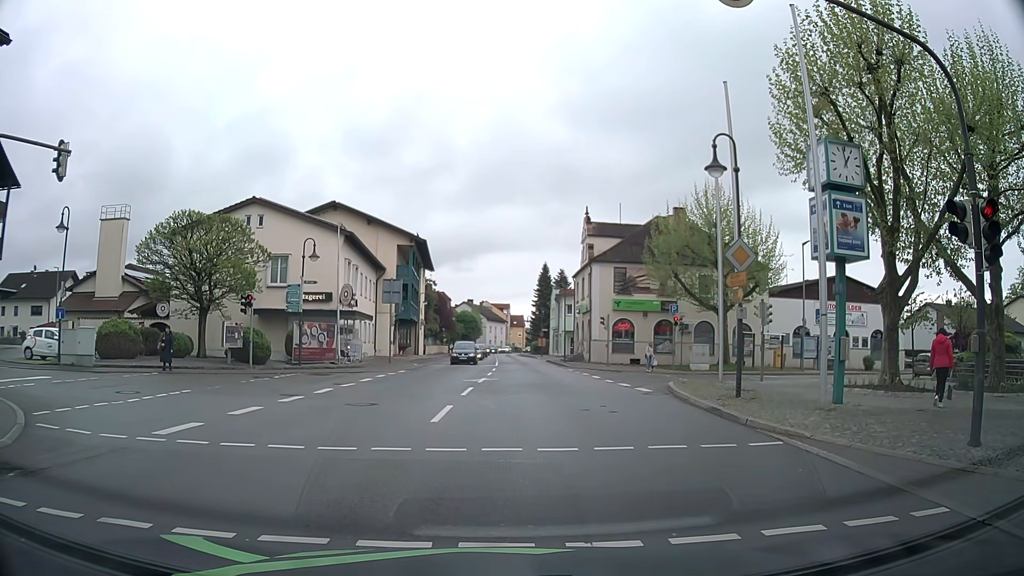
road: secondary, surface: asphalt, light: Day
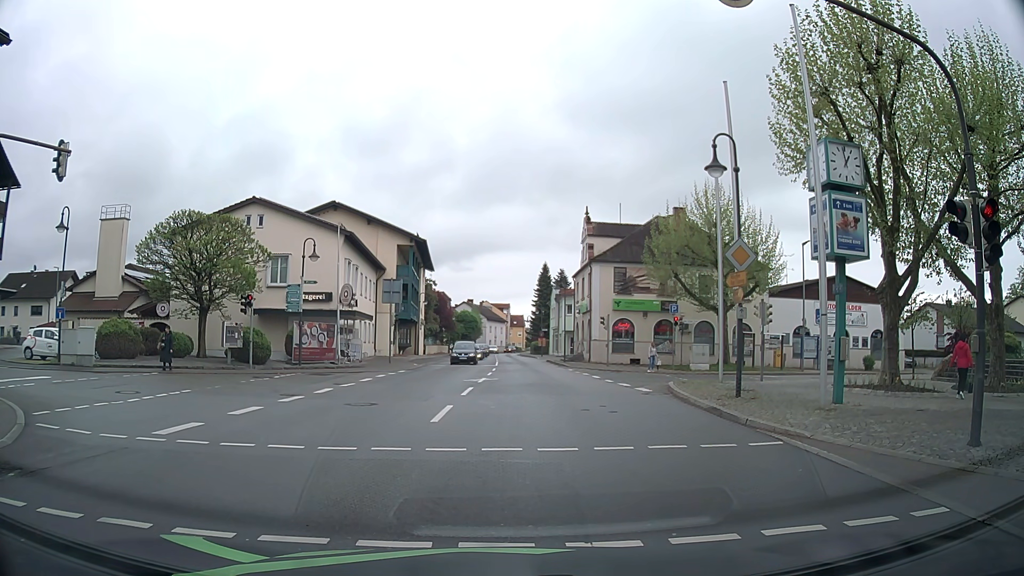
(0.0, 0.0) m; 0°
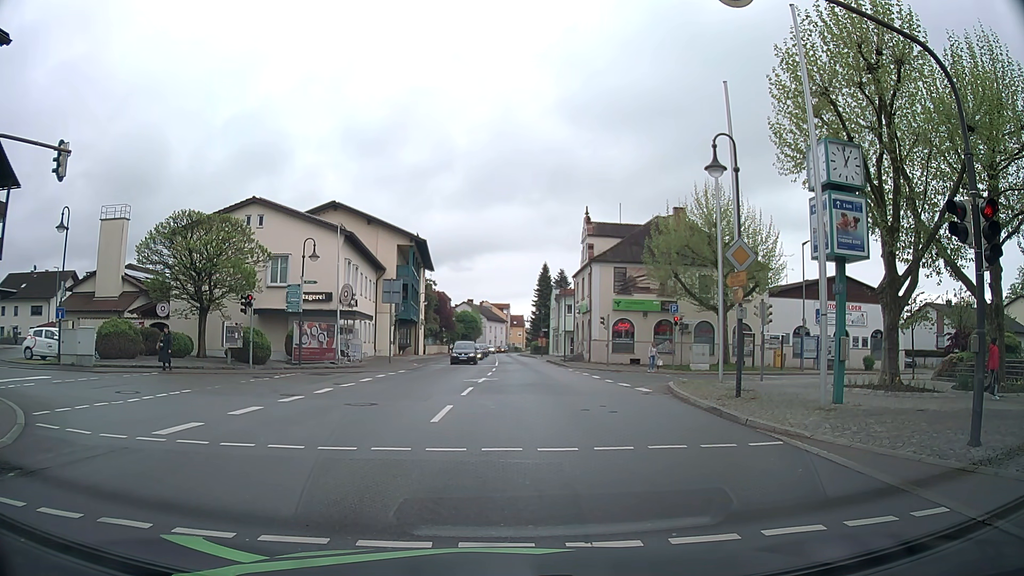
(0.0, 0.0) m; 0°
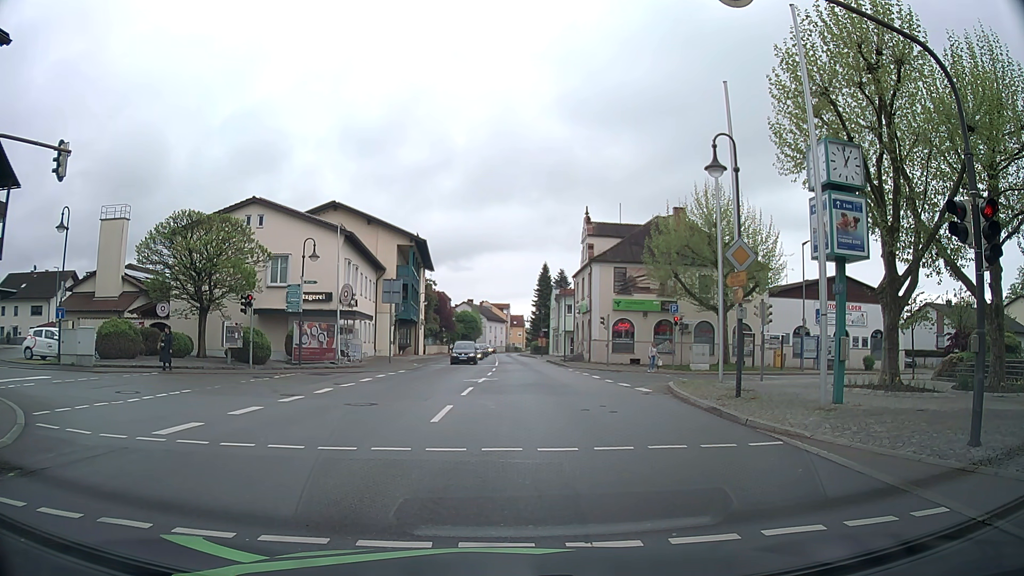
(0.0, 0.0) m; 0°
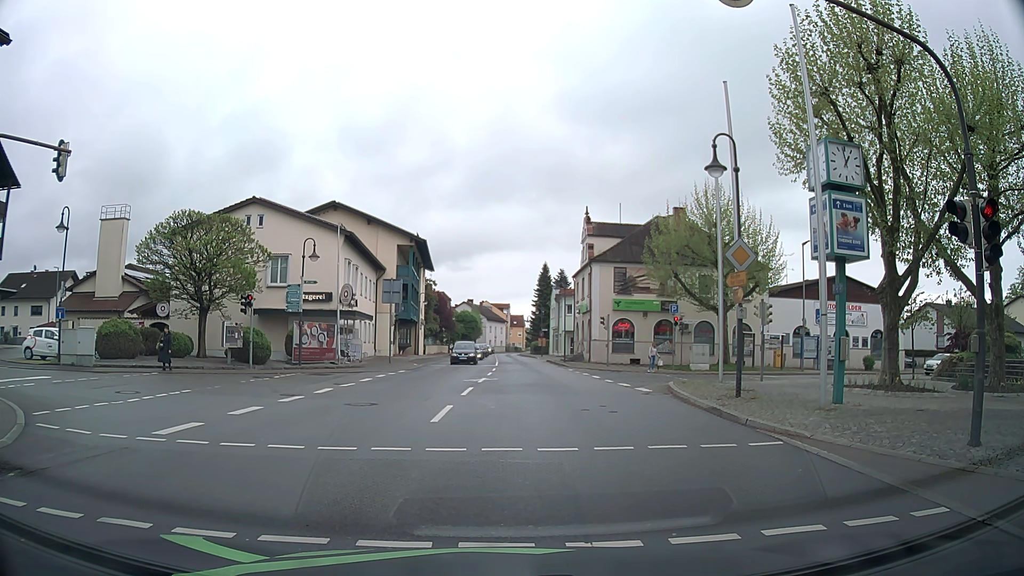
(0.0, 0.0) m; 0°
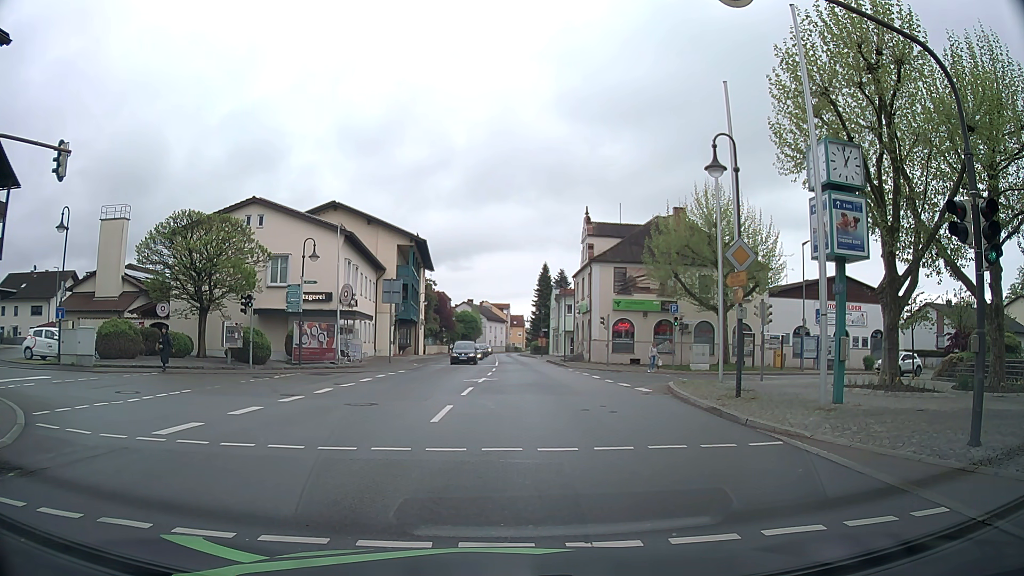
(0.0, 0.0) m; 0°
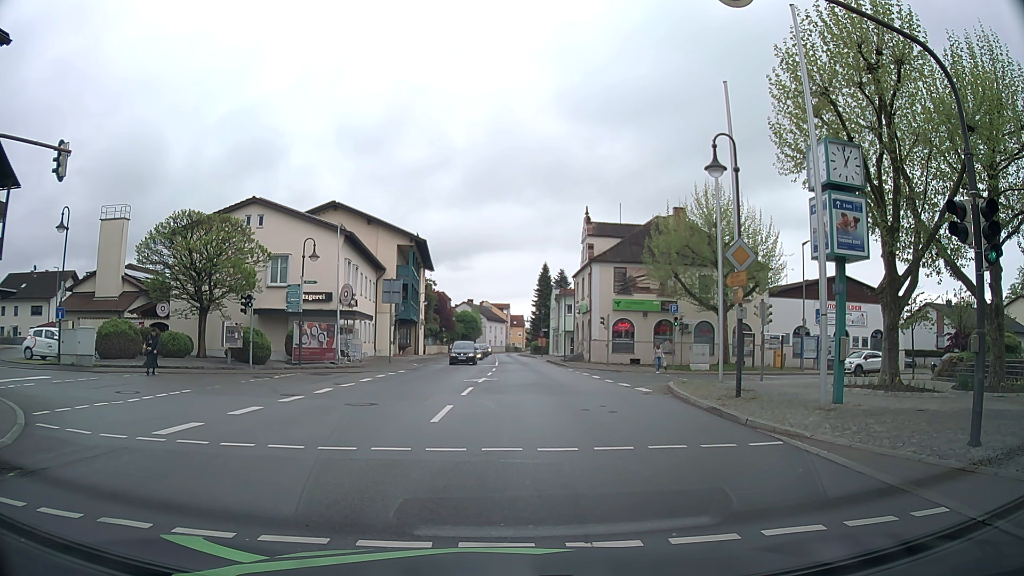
(0.0, 0.0) m; 0°
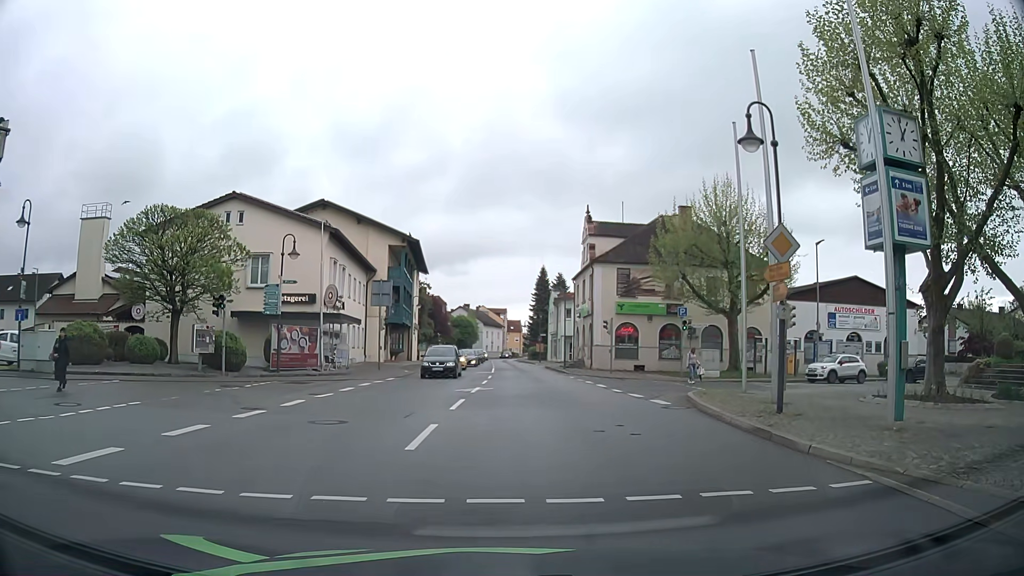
(0.0, +2.7) m; 0°
